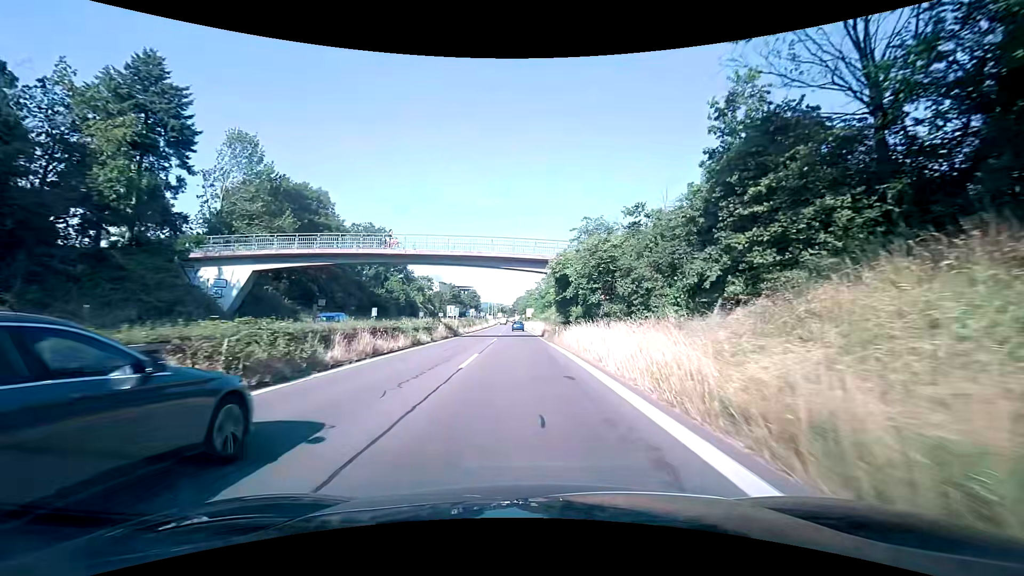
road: trunk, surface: asphalt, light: Day
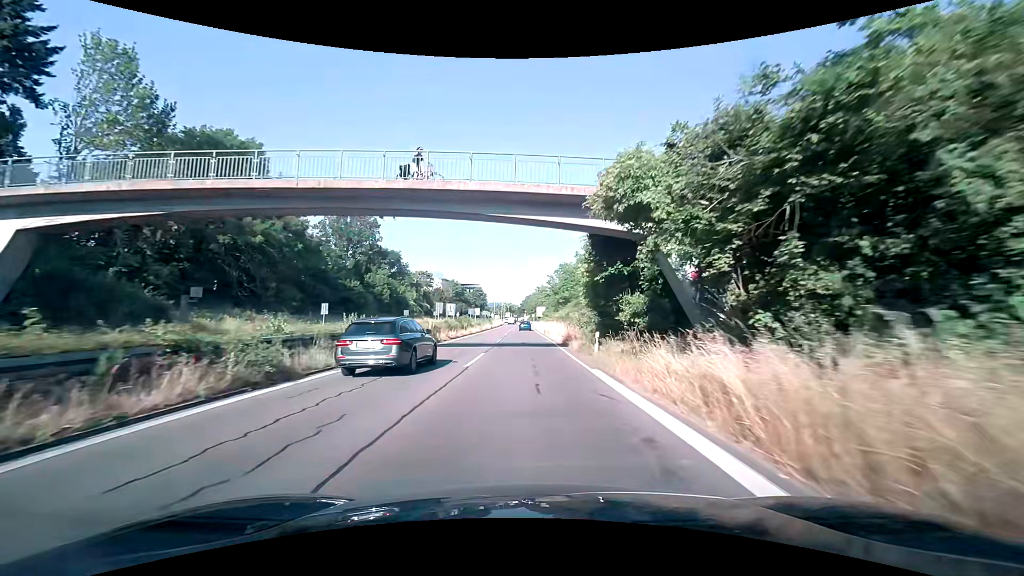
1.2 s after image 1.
(-0.3, +17.6) m; -1°
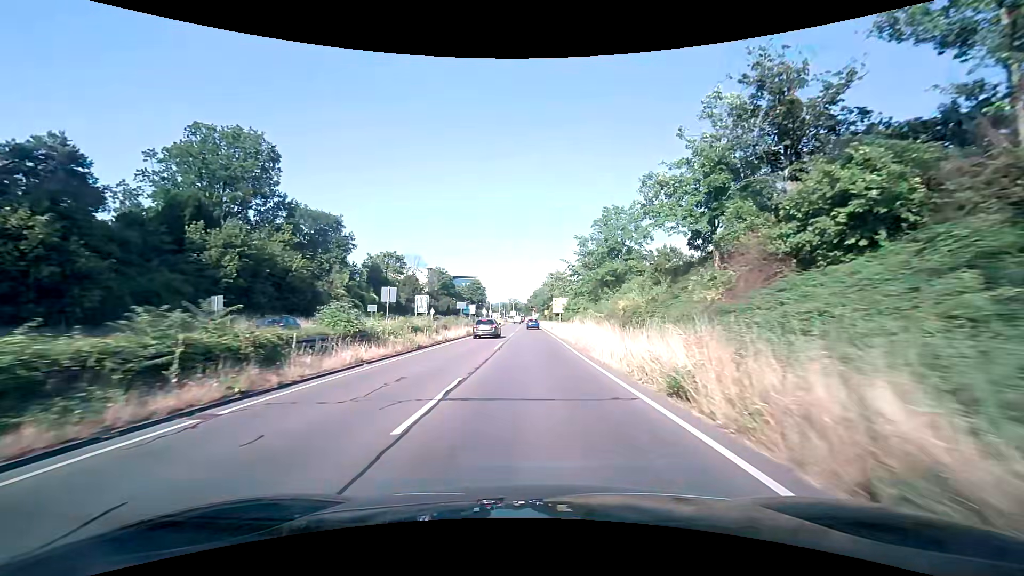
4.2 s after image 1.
(-0.5, +45.1) m; -1°
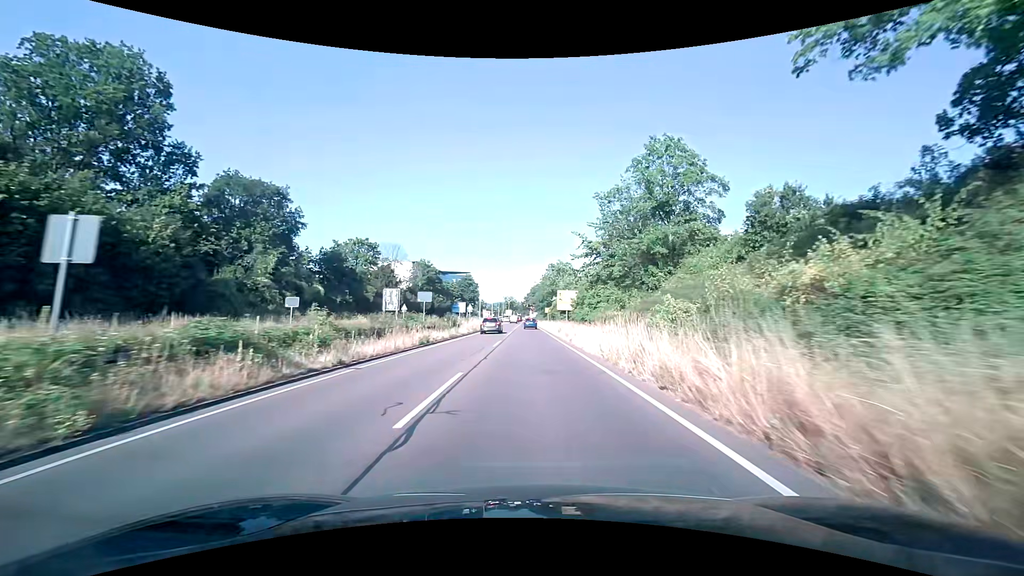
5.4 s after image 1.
(+0.1, +17.7) m; 0°
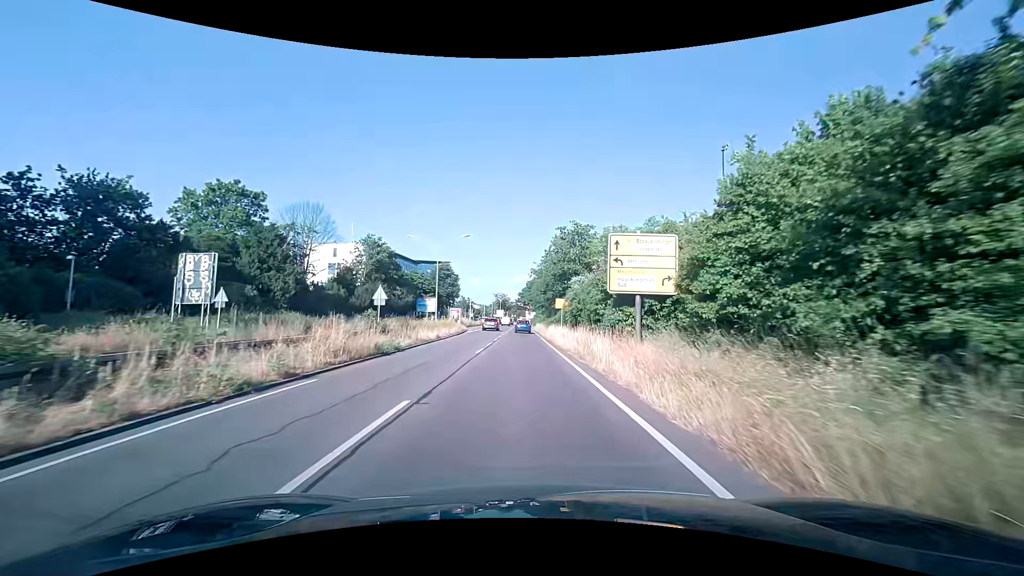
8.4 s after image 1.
(+0.3, +39.8) m; 0°
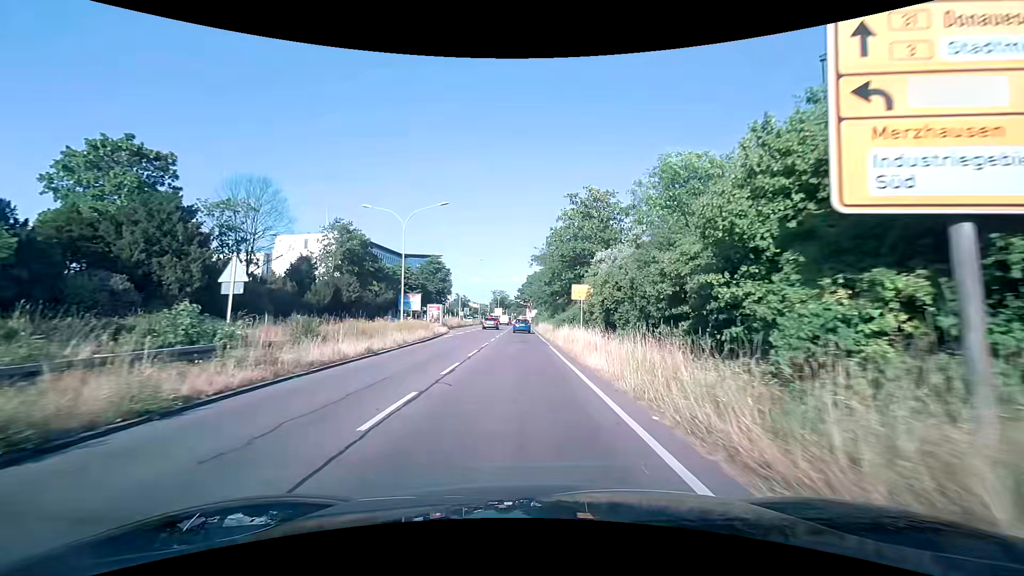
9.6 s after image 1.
(+0.1, +14.1) m; +1°
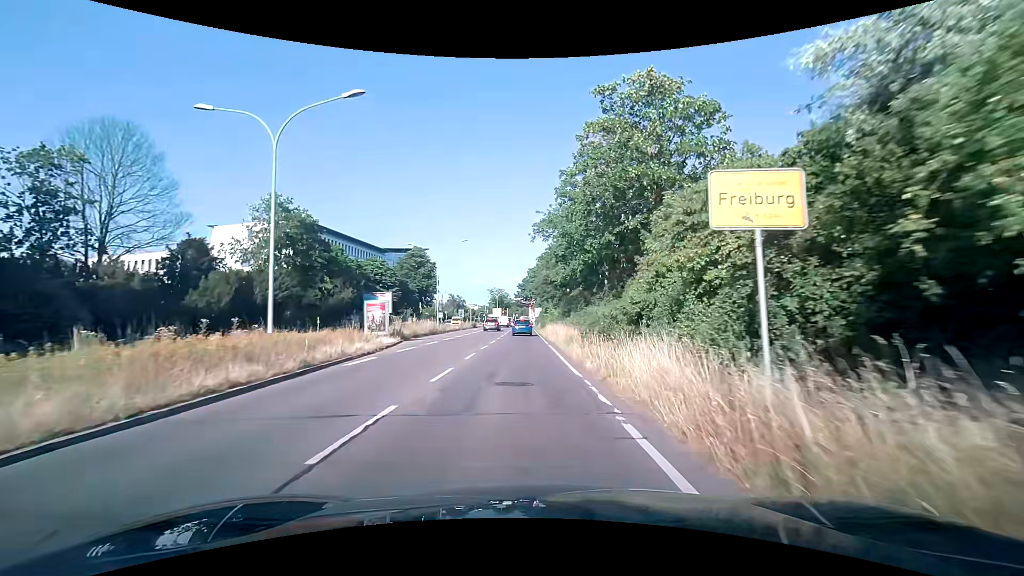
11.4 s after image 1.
(-0.2, +19.2) m; -1°
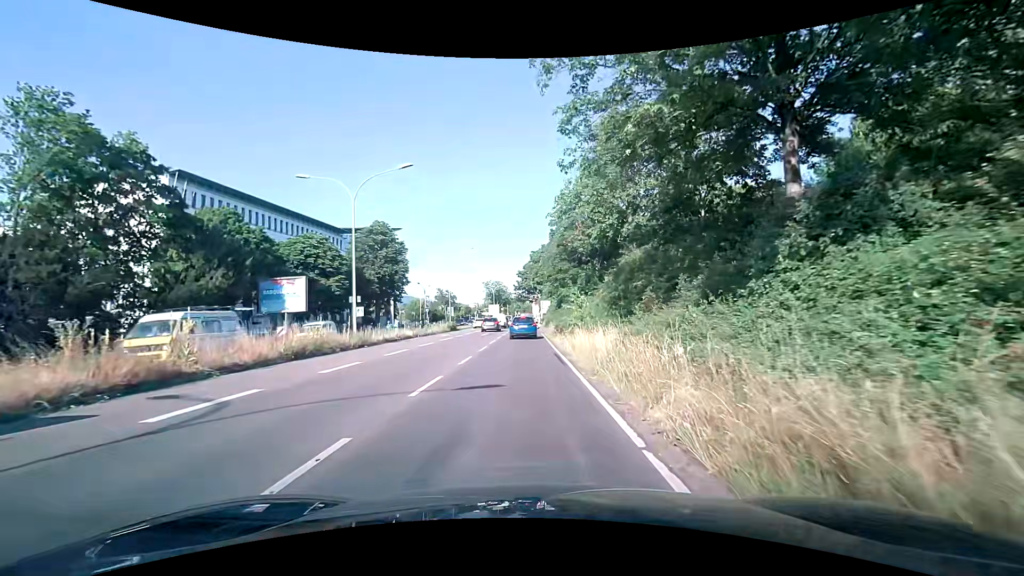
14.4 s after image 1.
(0.0, +26.0) m; 0°
(0, +10) (0, +20) (0, +30) (-1, +40) (-1, +50) (-1, +60) (-1, +70) (-2, +80) (-3, +90) (-4, +100) m
